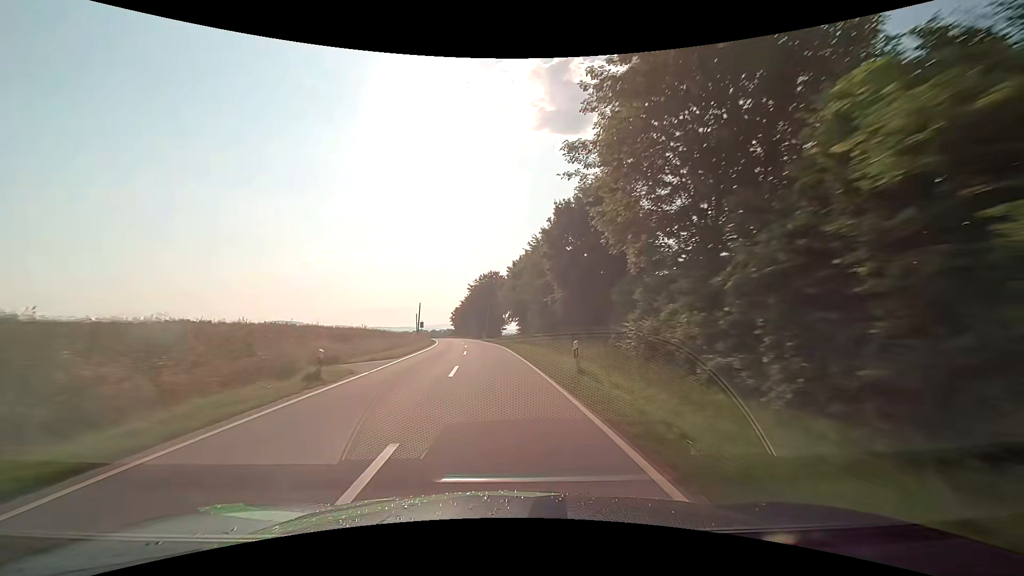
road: tertiary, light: Day
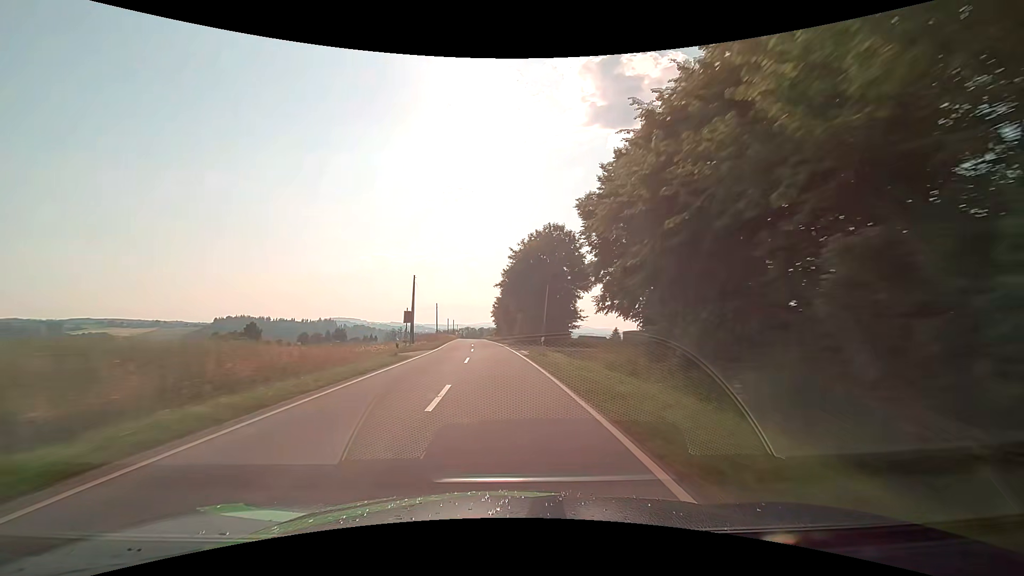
(-2.4, +42.5) m; -6°
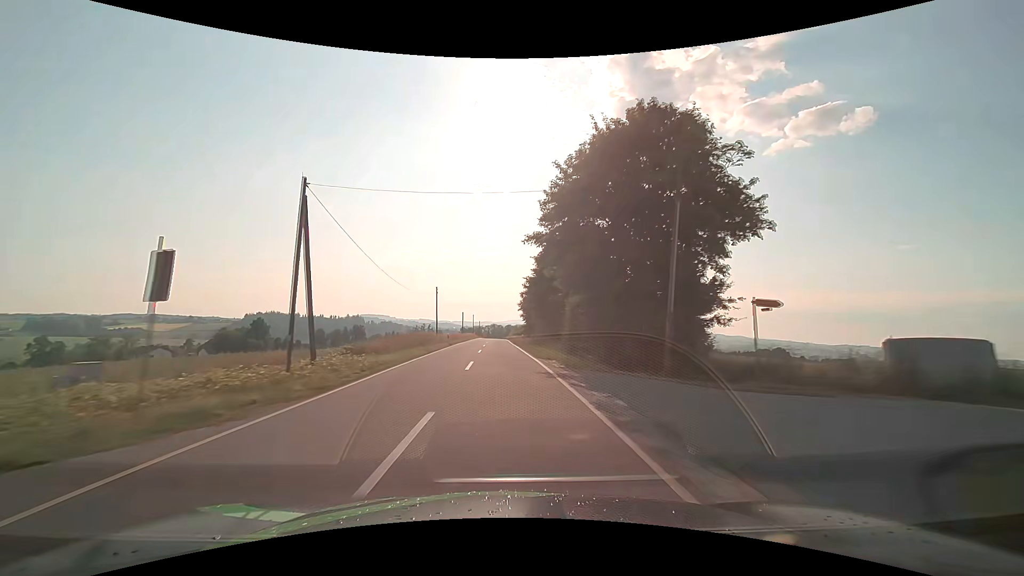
(-0.9, +28.7) m; -3°
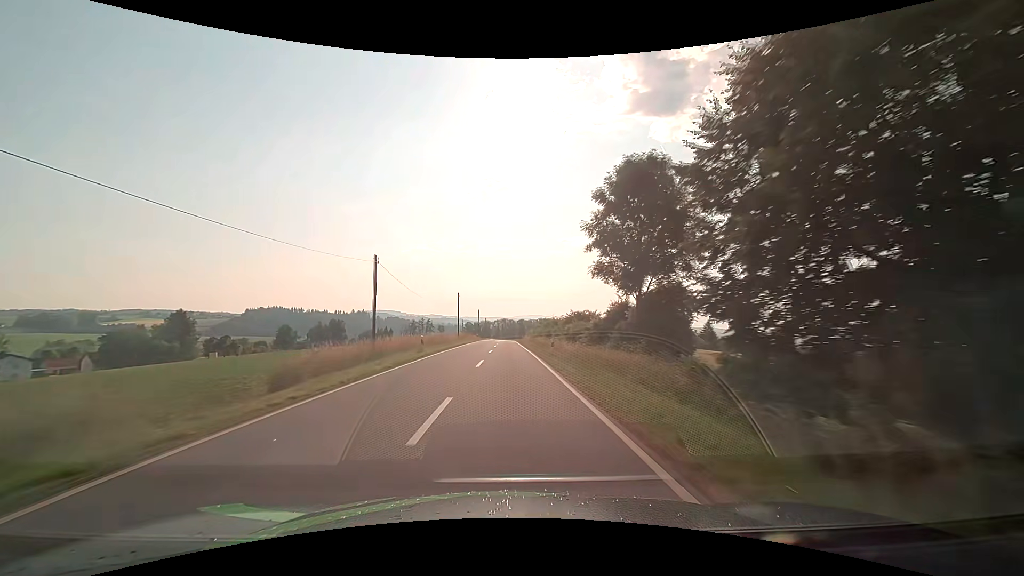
(-1.3, +71.5) m; -1°
(0, +10) (0, +20) (0, +30) (0, +40) (0, +50) (0, +60) (0, +70) (0, +80) (0, +90) (0, +100) m
